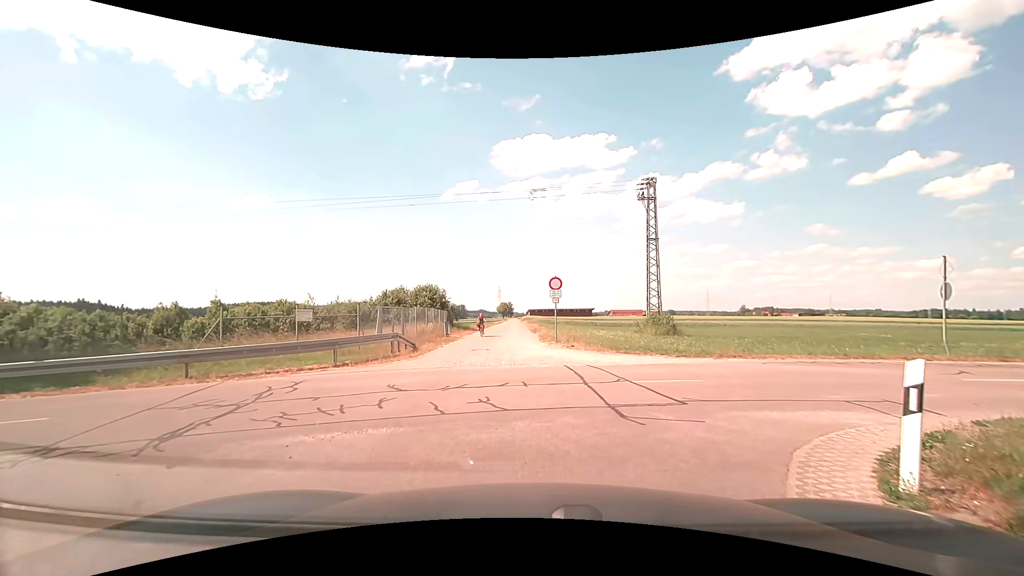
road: residential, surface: asphalt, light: Day
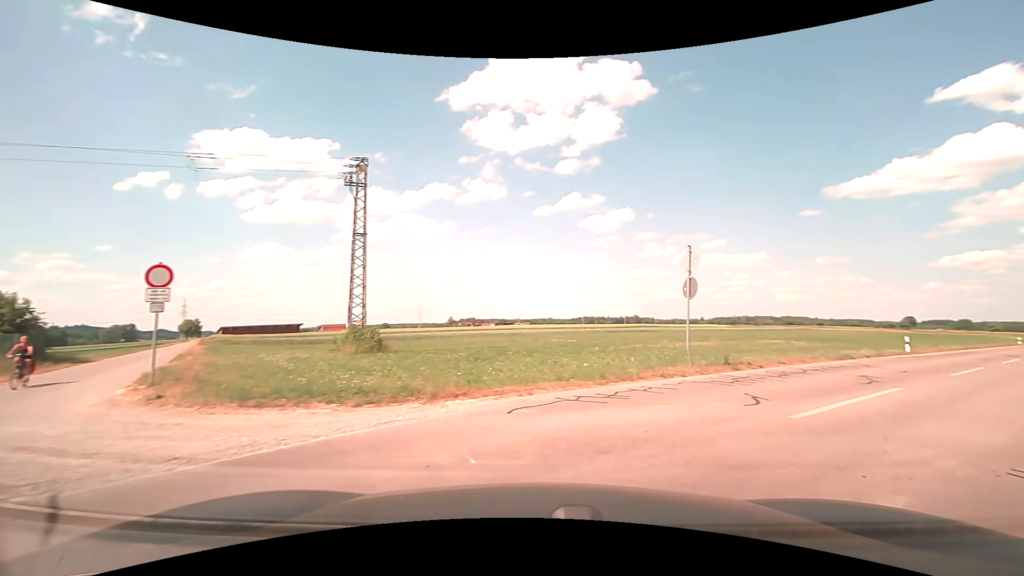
(+1.5, +7.8) m; +32°
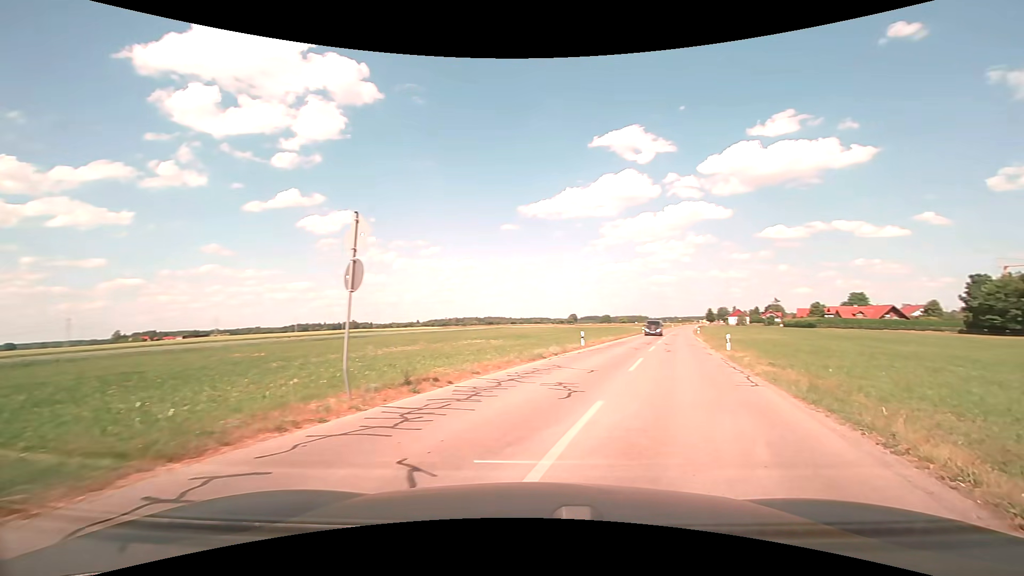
(+1.4, +4.9) m; +31°
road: tertiary
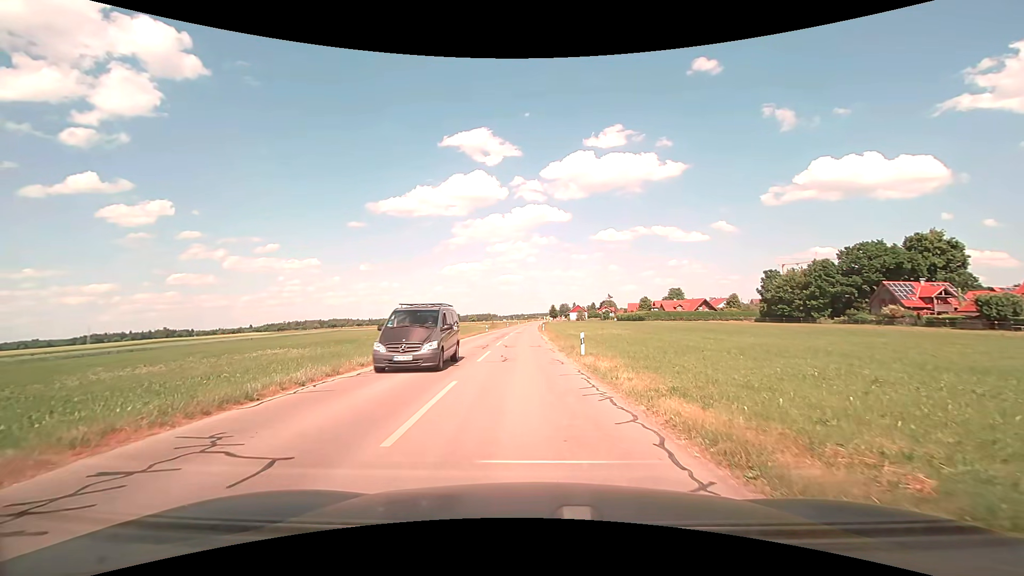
(+2.3, +9.0) m; +18°
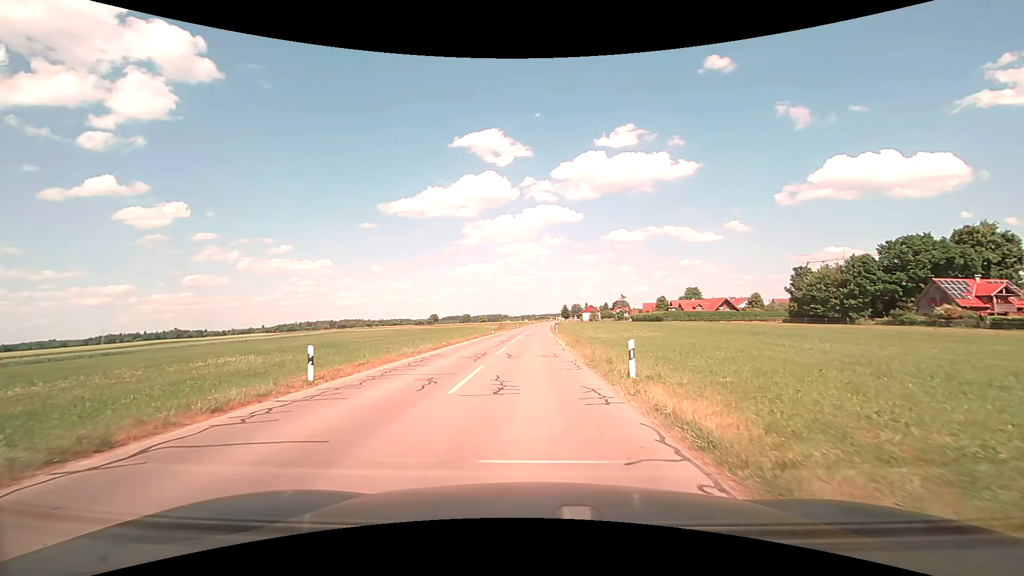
(-0.1, +8.2) m; -1°
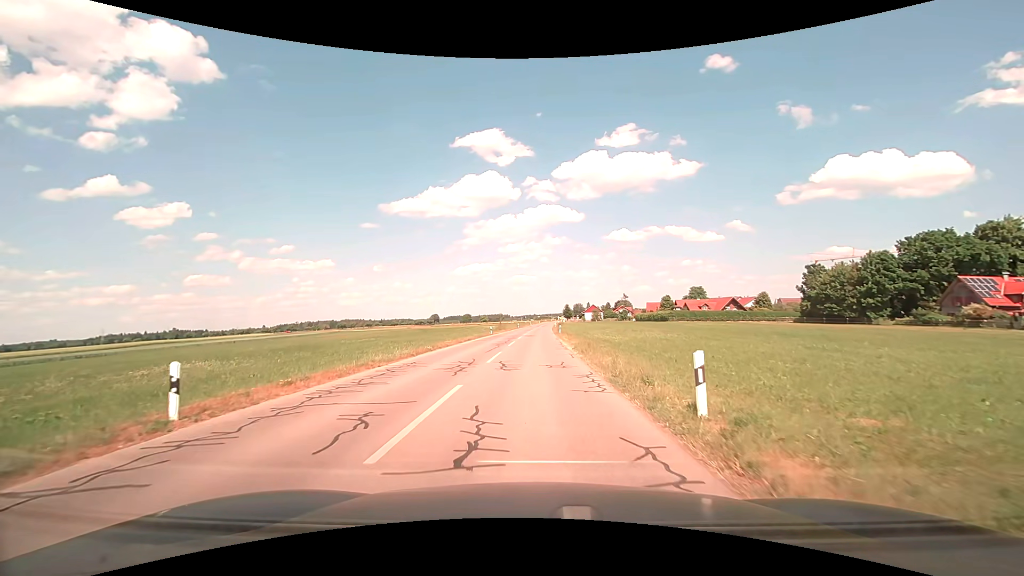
(0.0, +4.9) m; 0°
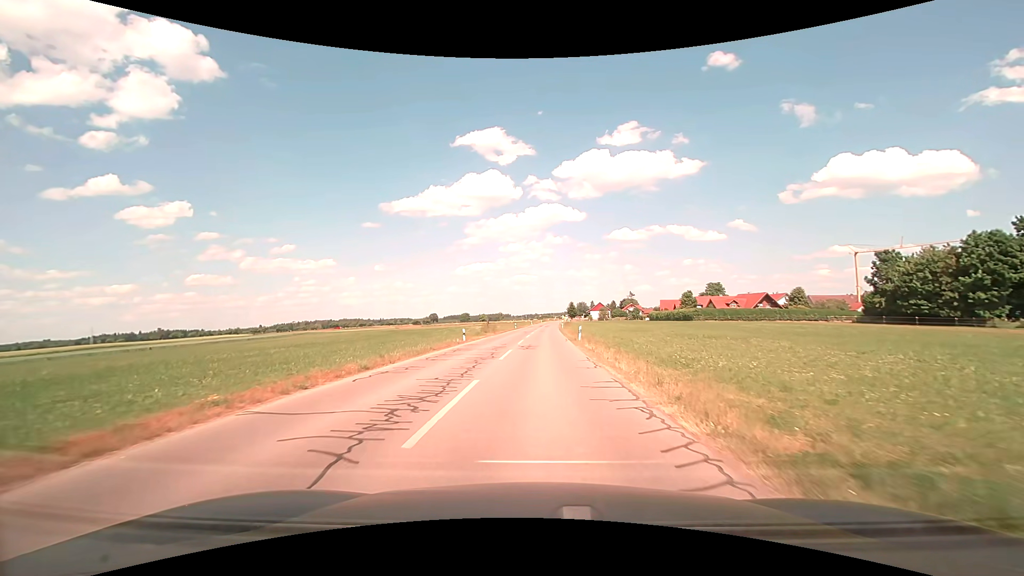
(-0.1, +23.8) m; 0°
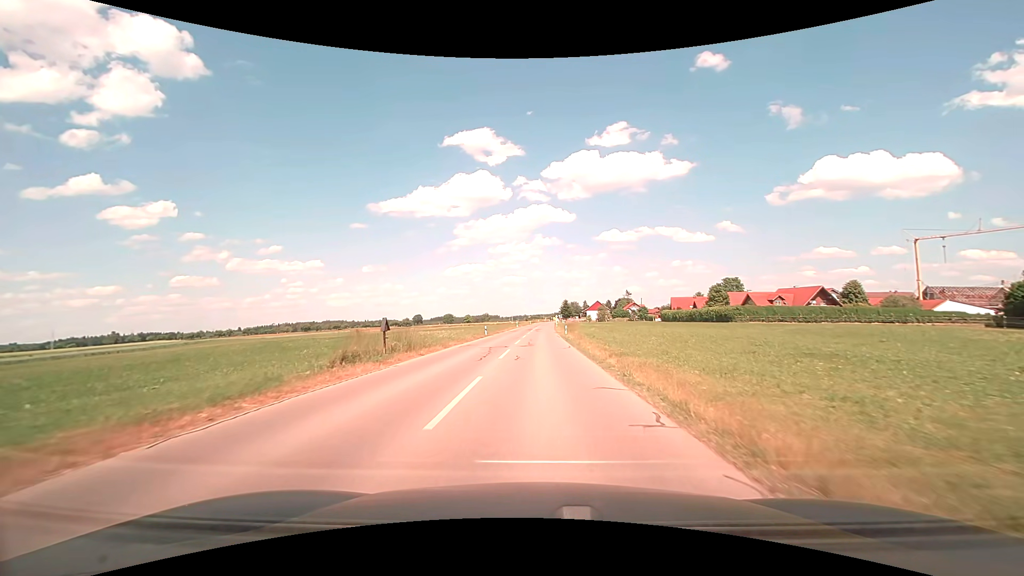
(+0.5, +35.3) m; +1°
(0, +10) (0, +20) (0, +30) (0, +40) (0, +50) (0, +60) (+1, +70) (+1, +80) (+1, +90) (+1, +100) m
